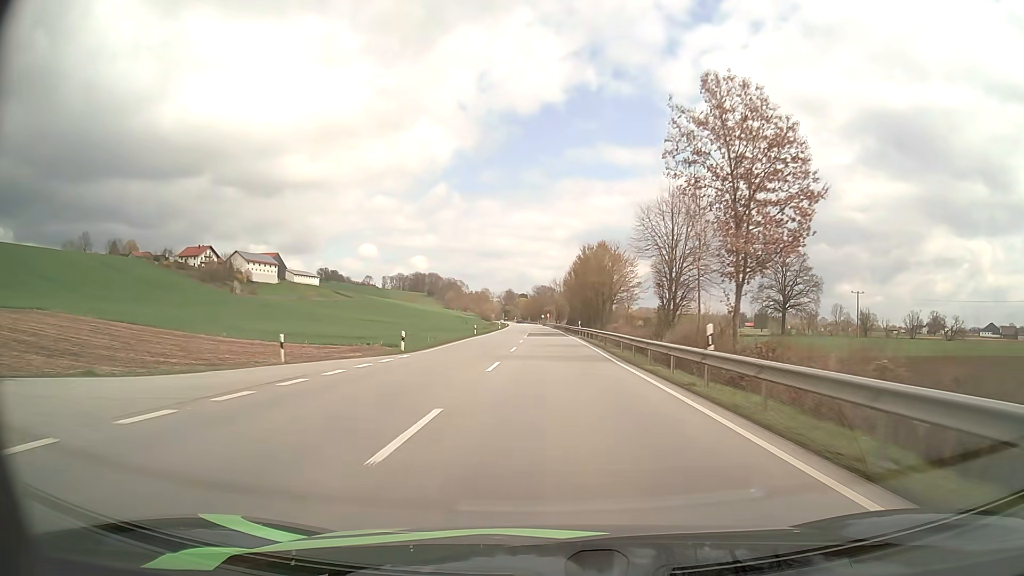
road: primary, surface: asphalt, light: Day
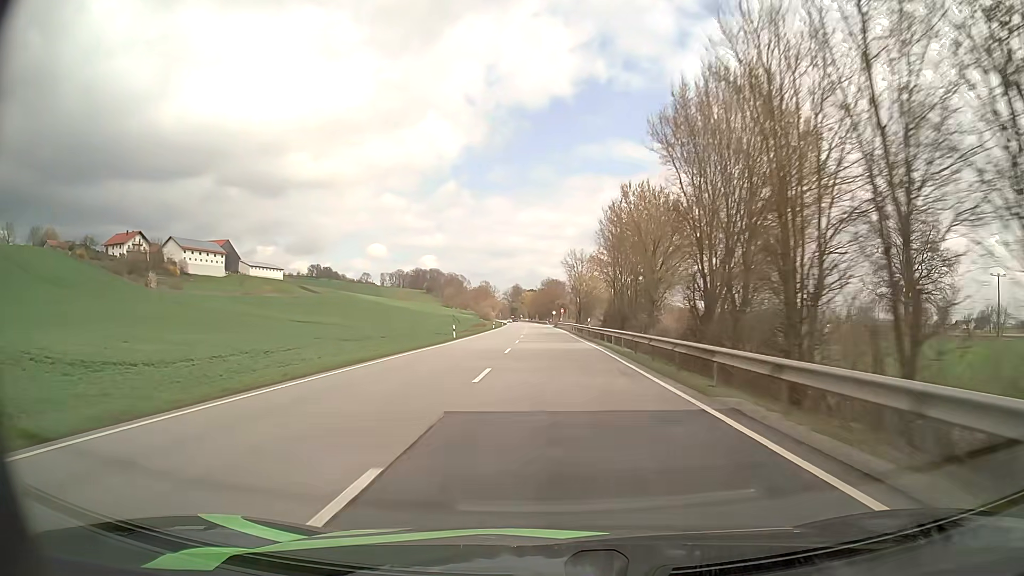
(-0.5, +65.4) m; -1°
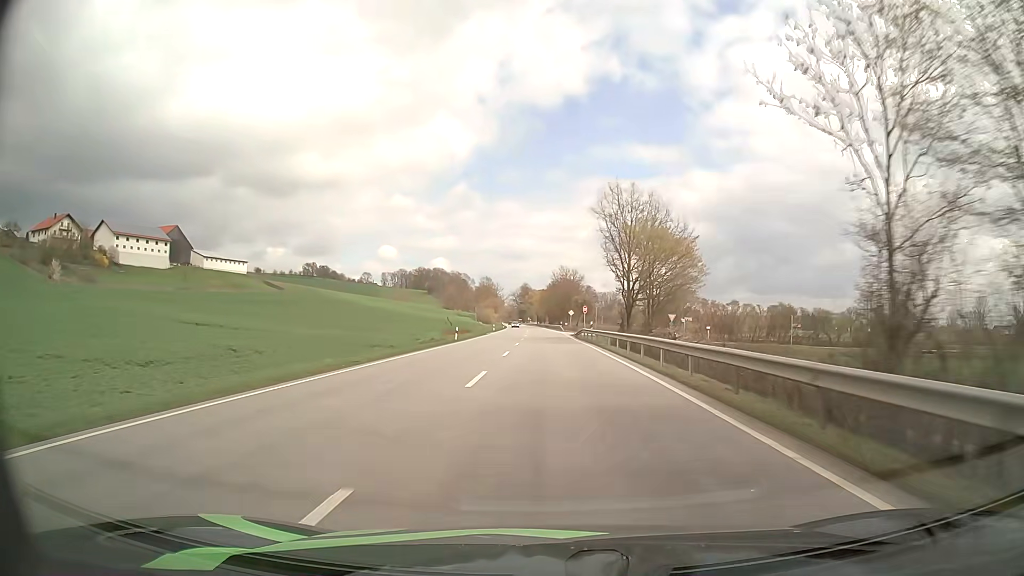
(-0.3, +49.7) m; -1°
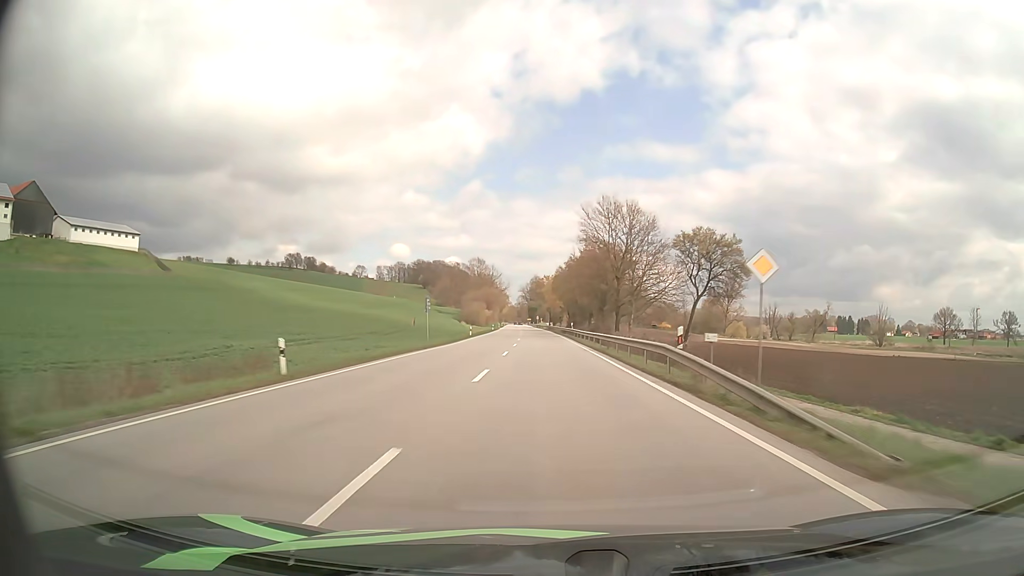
(-1.1, +83.8) m; -1°
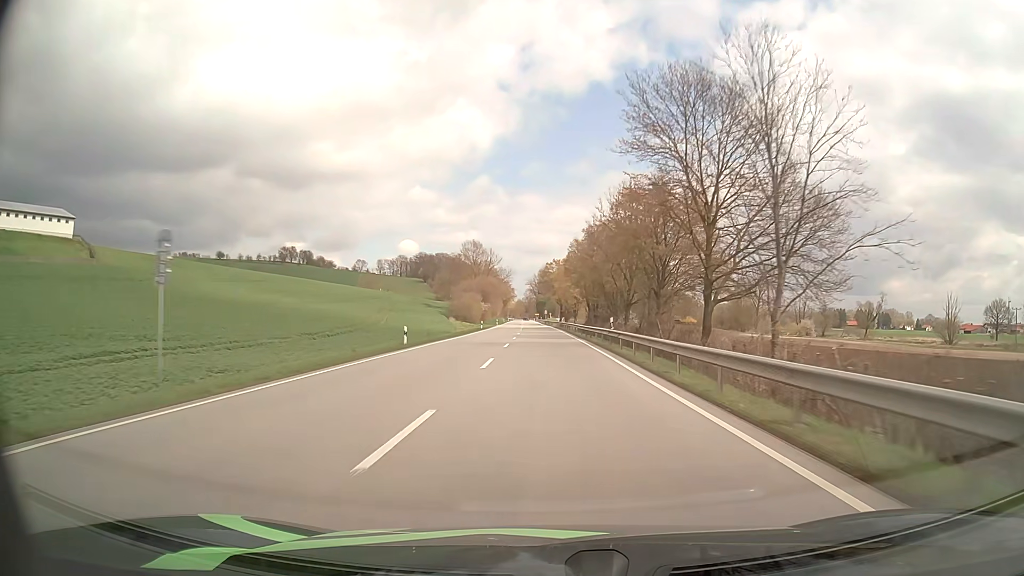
(-0.2, +33.9) m; -1°
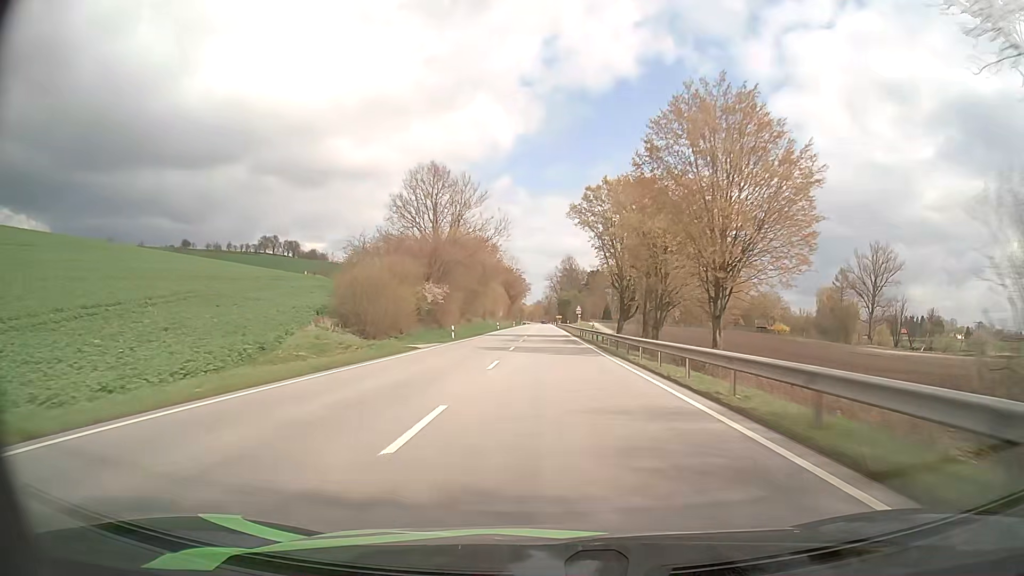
(-1.8, +84.8) m; -2°
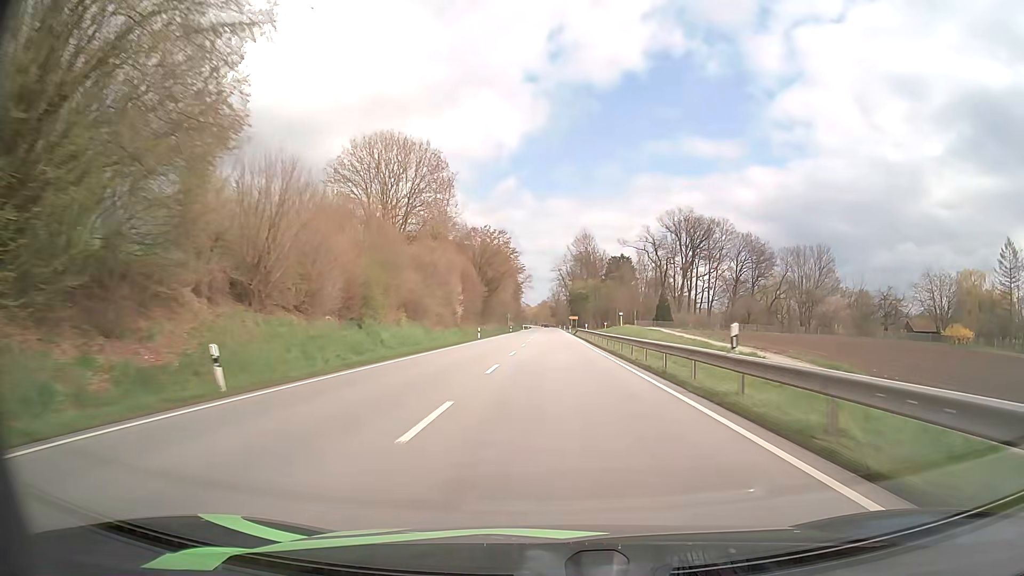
(0.0, +85.1) m; 0°
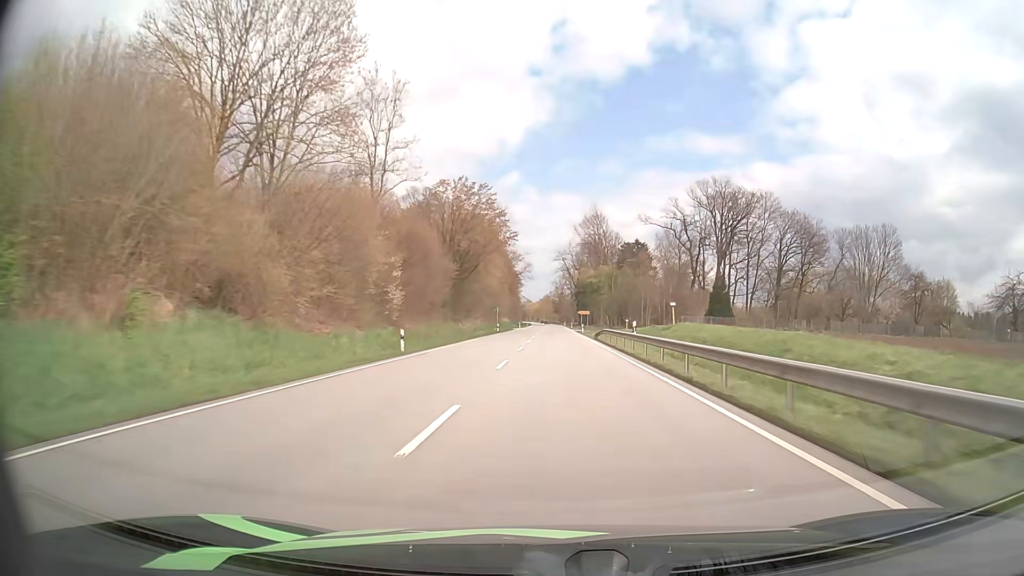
(-0.1, +34.1) m; 0°
(0, +10) (0, +20) (0, +30) (0, +40) (0, +50) (0, +60) (+1, +70) (+1, +80) (+1, +90) (+1, +100) m
